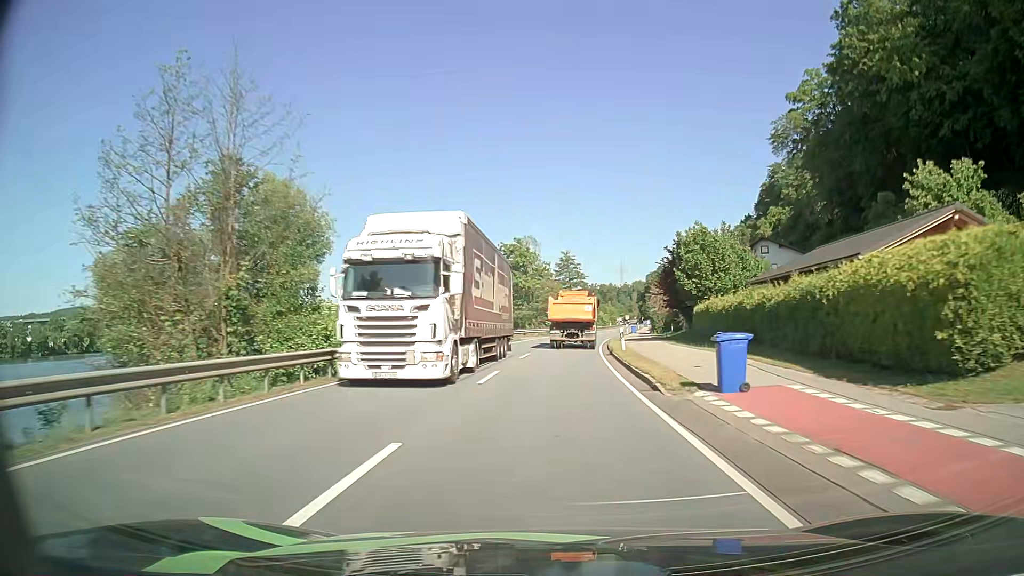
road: primary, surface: asphalt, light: Day
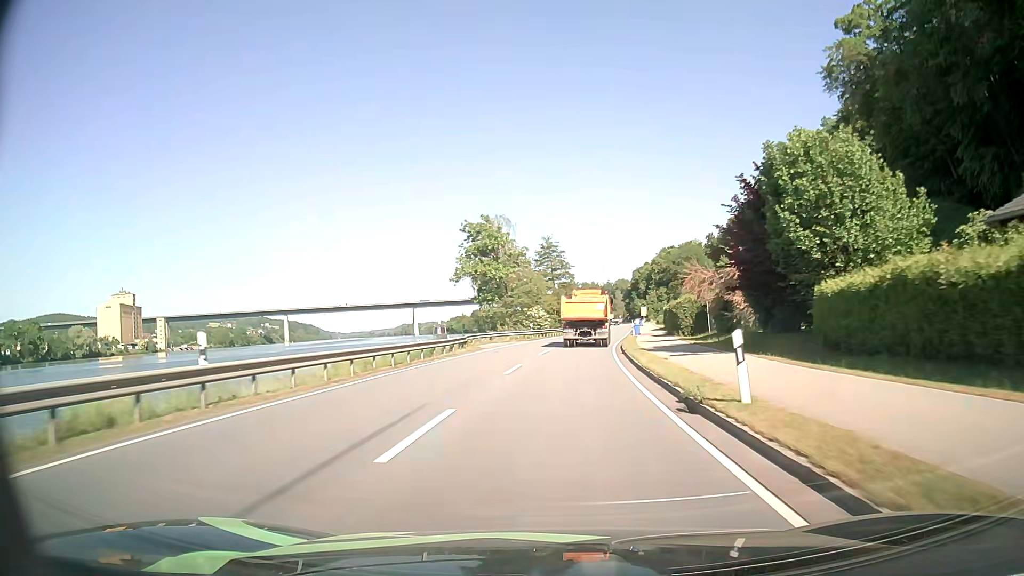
(+0.4, +20.8) m; +2°
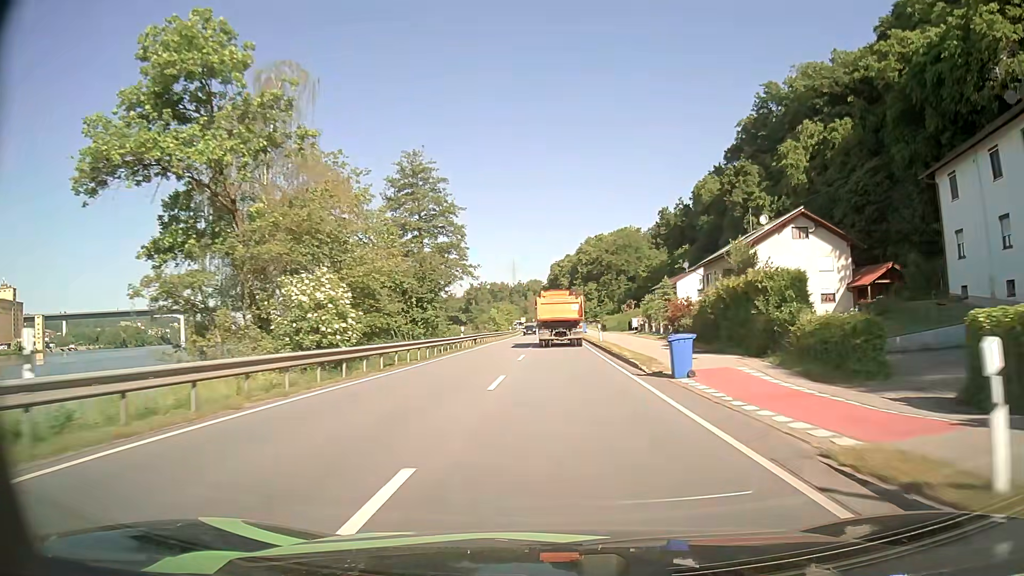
(+3.1, +52.3) m; +7°
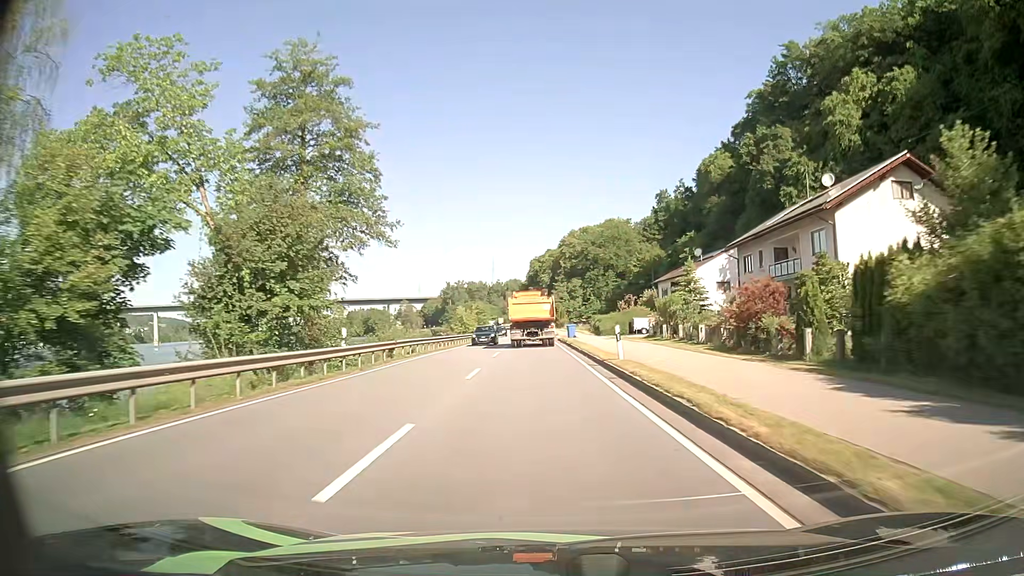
(+0.5, +21.1) m; +2°
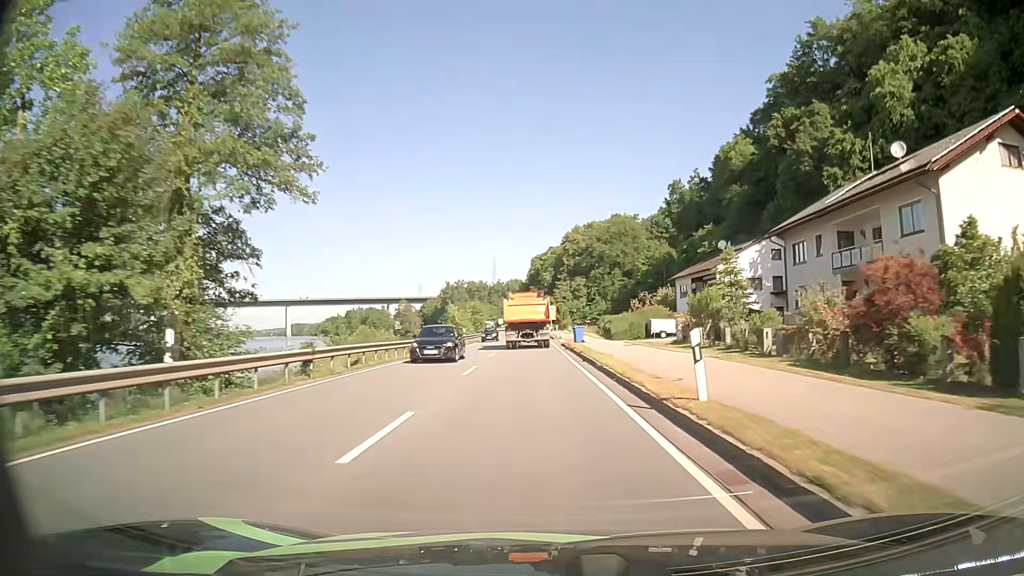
(0.0, +10.6) m; 0°
